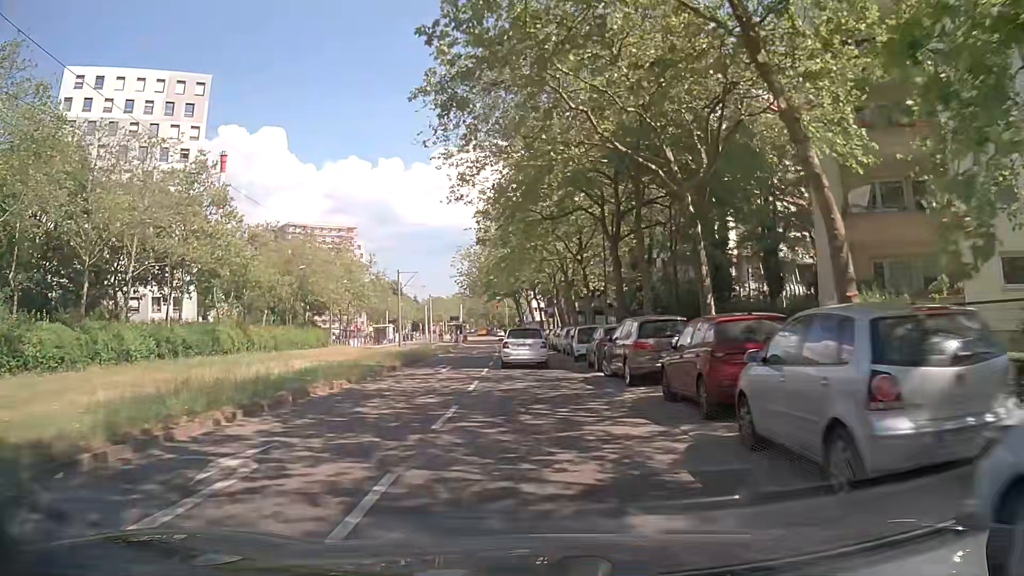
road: tertiary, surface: asphalt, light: Day
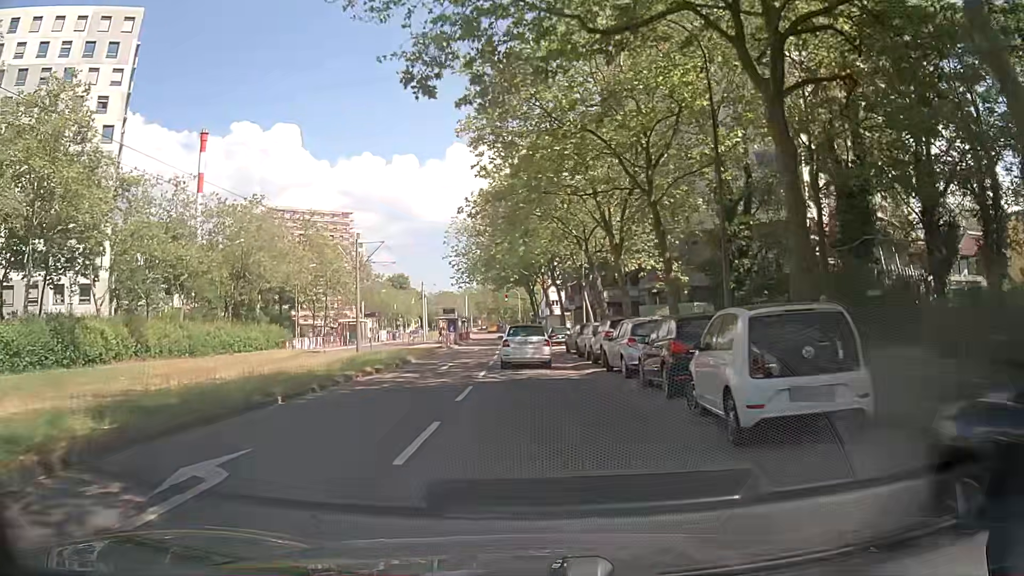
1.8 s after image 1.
(-0.2, +20.7) m; 0°
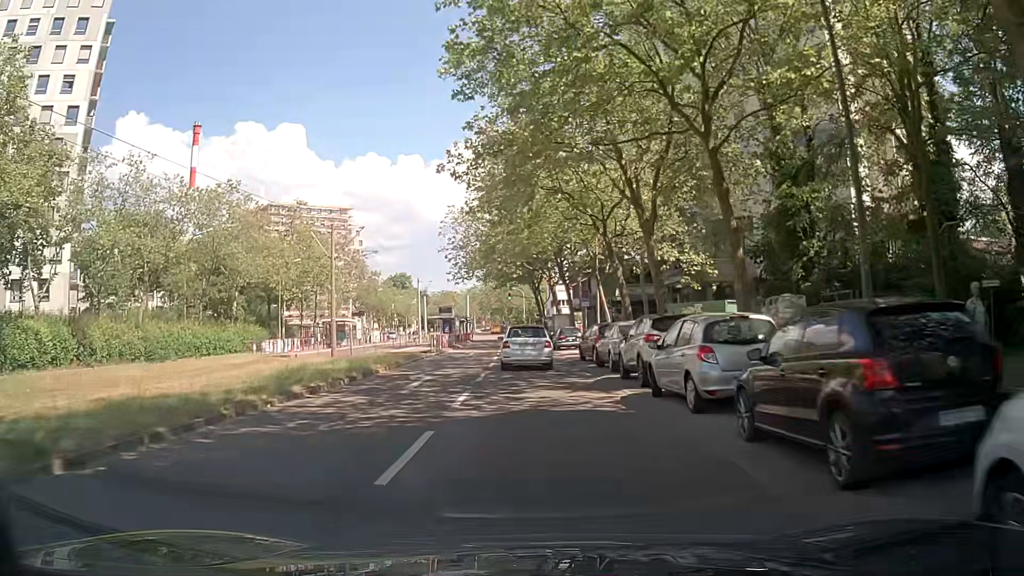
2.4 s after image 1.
(-0.1, +6.8) m; -2°
(0, +10) (0, +20) (0, +30) (-1, +40) (-1, +50) (-1, +60) (-2, +70) (-2, +80) (-3, +90) (-4, +100) m
